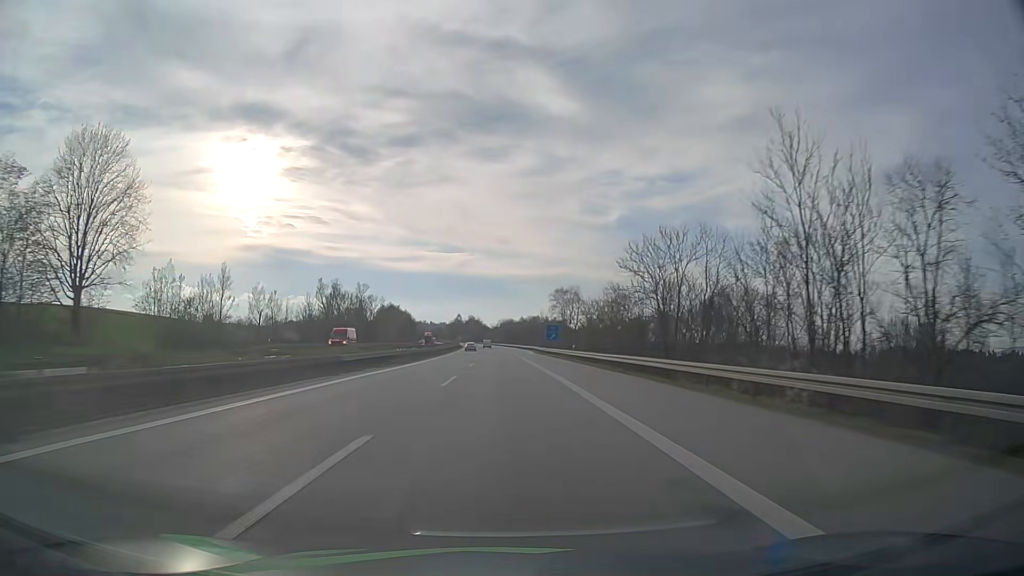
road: motorway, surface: asphalt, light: Day
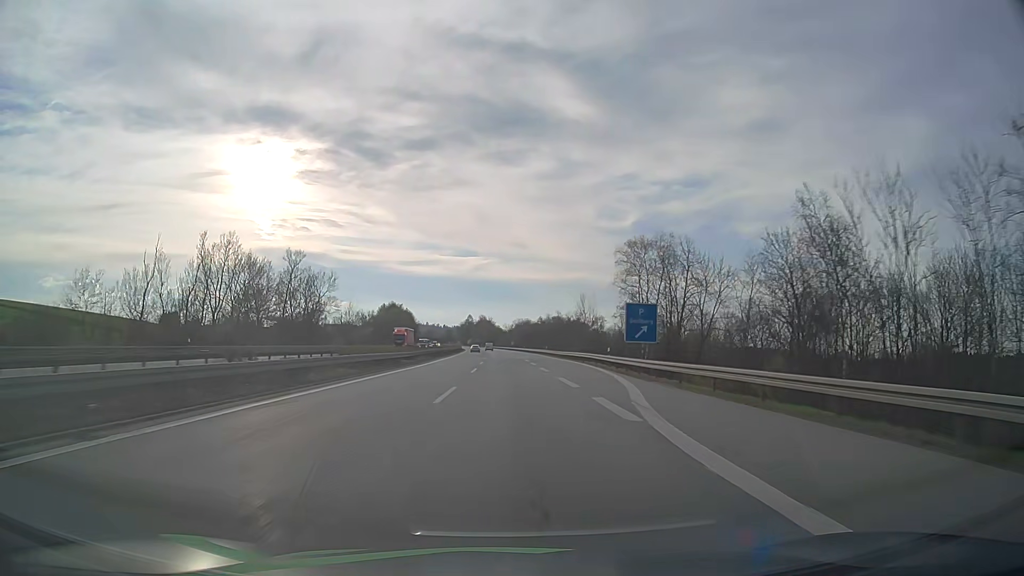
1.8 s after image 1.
(-0.7, +60.1) m; -1°
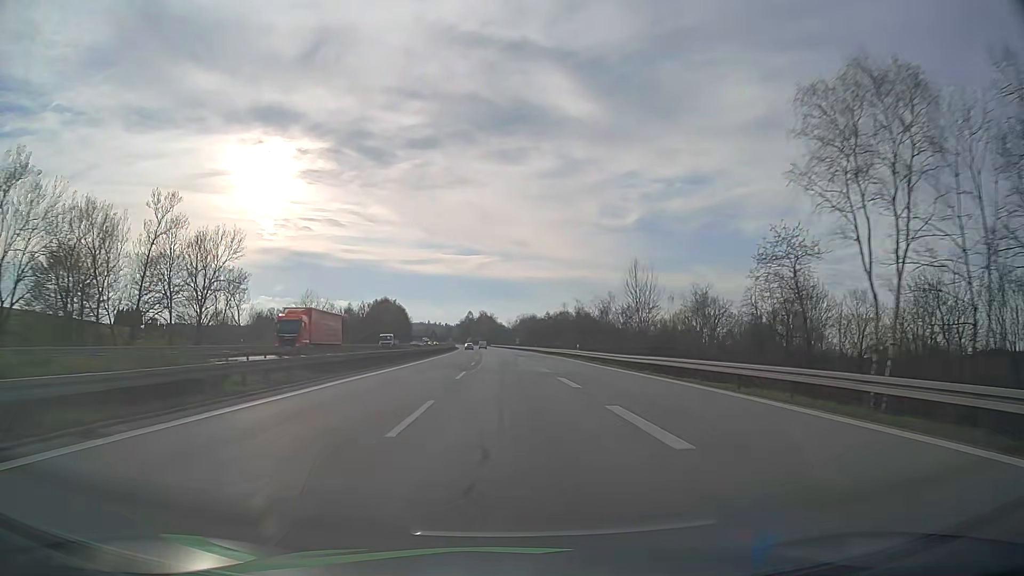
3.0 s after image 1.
(-0.1, +39.9) m; 0°
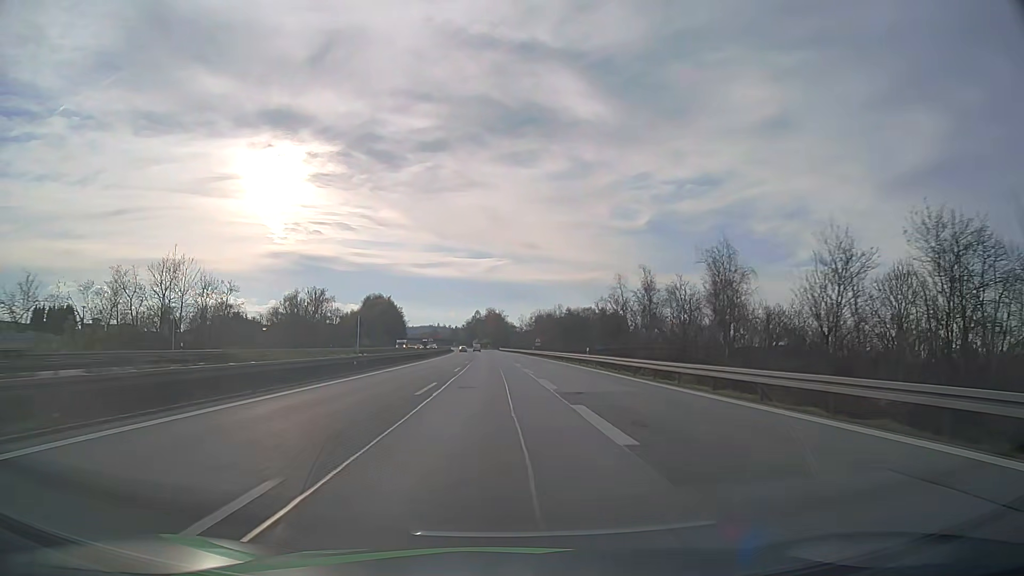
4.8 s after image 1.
(-0.3, +59.5) m; -1°
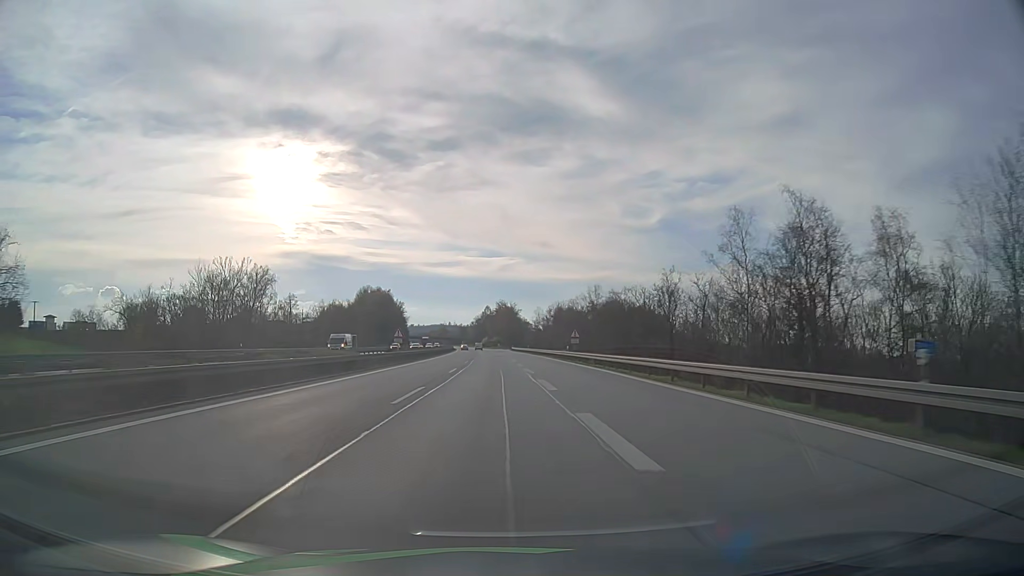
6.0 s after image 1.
(-0.5, +39.5) m; -1°
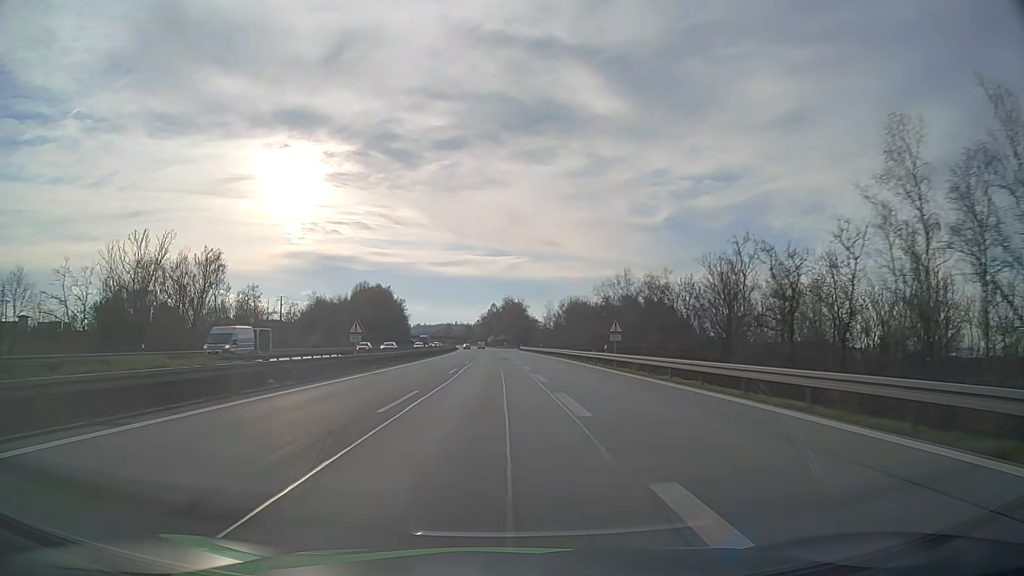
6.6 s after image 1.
(-0.1, +19.7) m; 0°
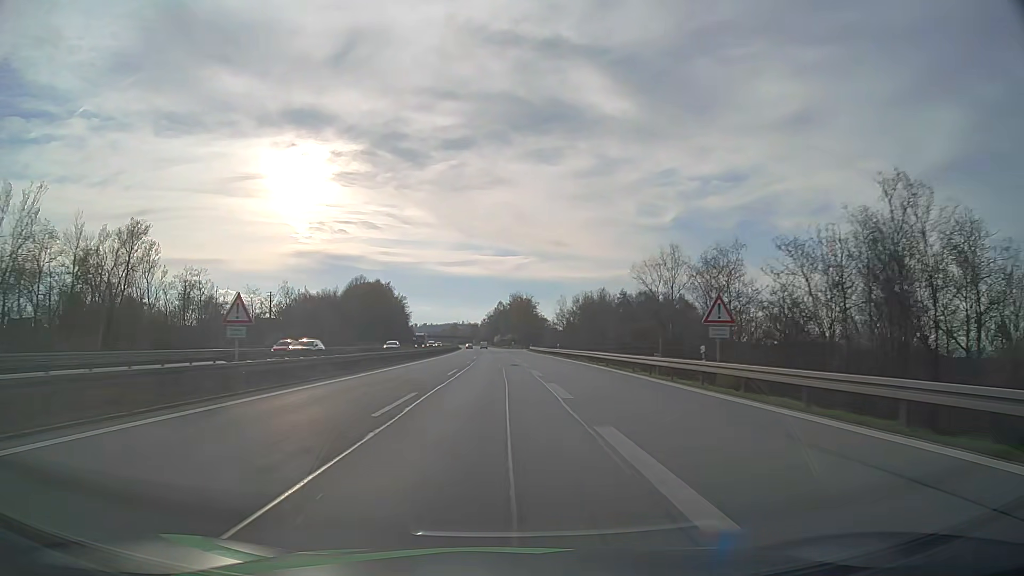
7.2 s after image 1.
(-0.1, +19.7) m; -1°
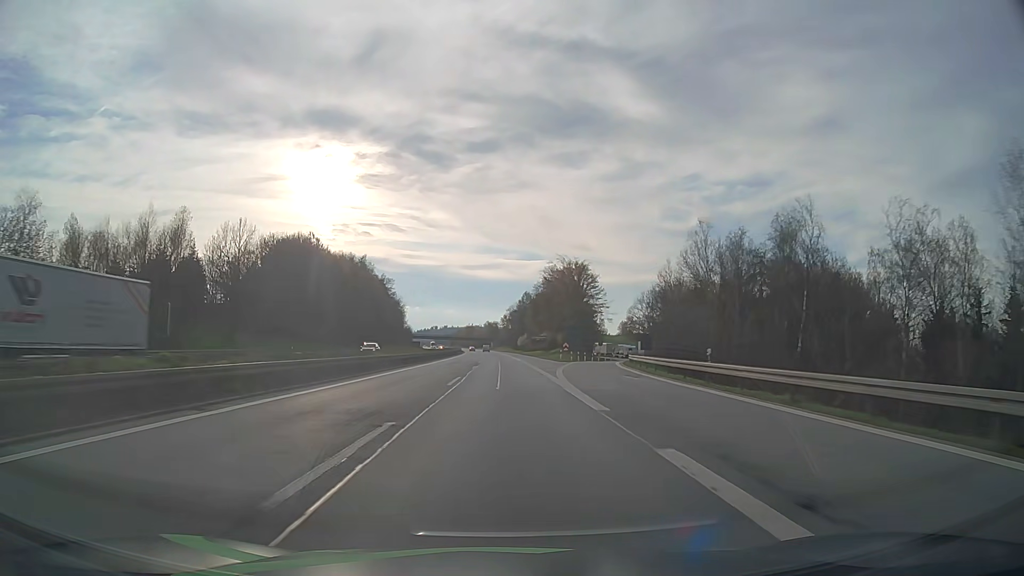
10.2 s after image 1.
(-2.0, +98.1) m; -2°
(0, +10) (0, +20) (0, +30) (0, +40) (0, +50) (0, +60) (-1, +70) (-1, +80) (-1, +90) (-1, +100) m
